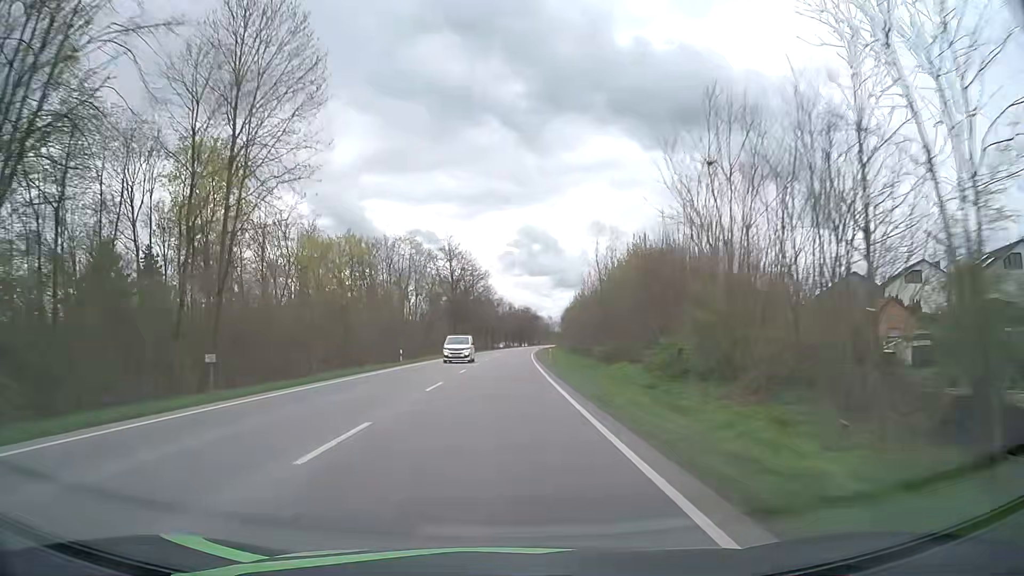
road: primary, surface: asphalt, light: Day
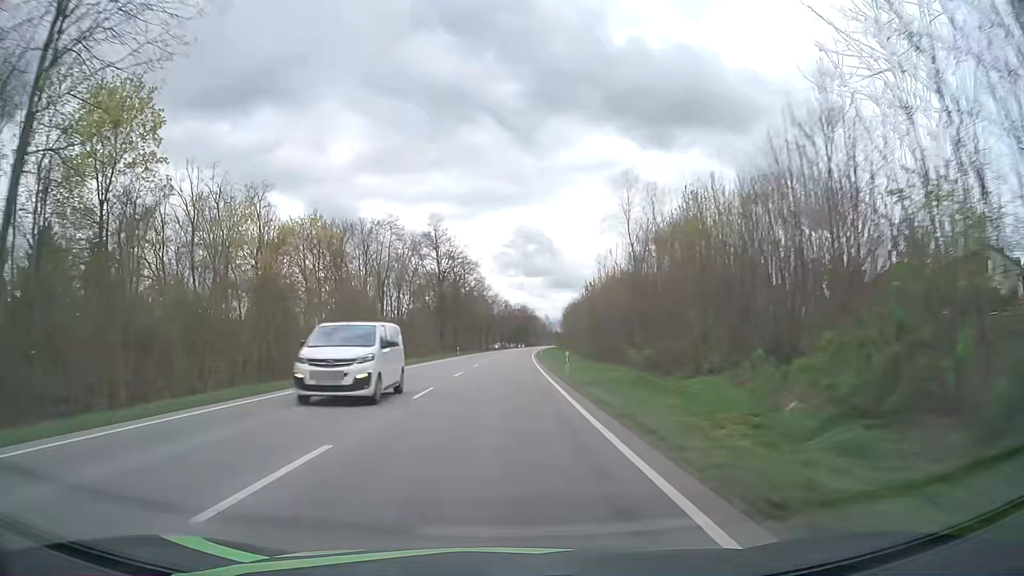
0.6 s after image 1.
(0.0, +14.4) m; 0°
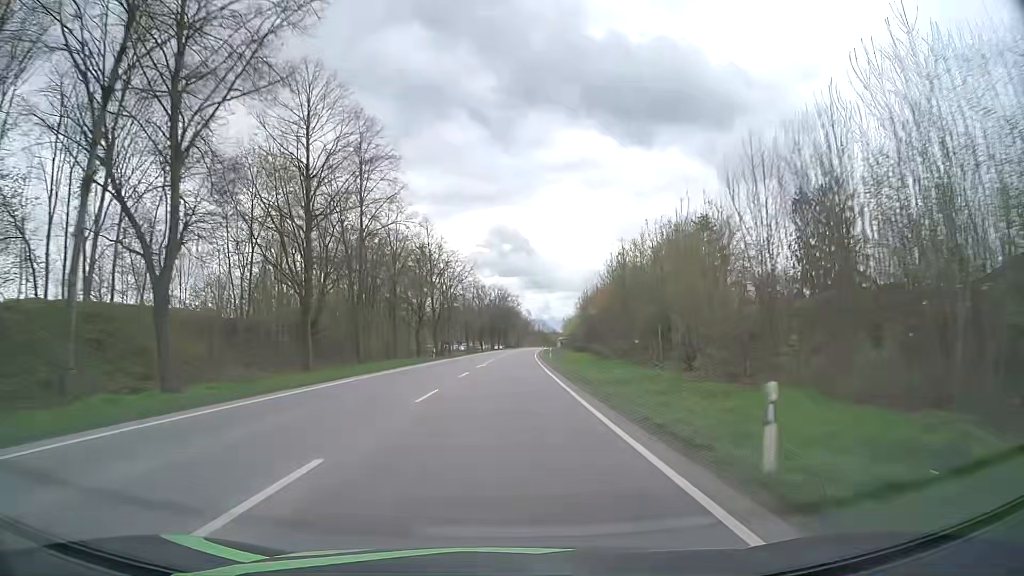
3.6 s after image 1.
(+1.2, +72.1) m; +2°
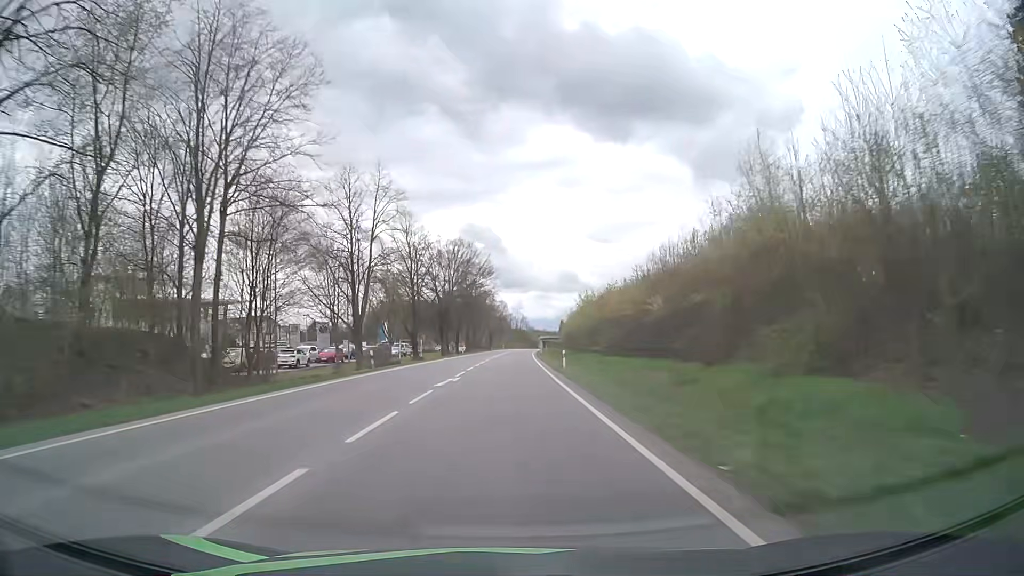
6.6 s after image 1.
(+1.4, +71.9) m; +2°
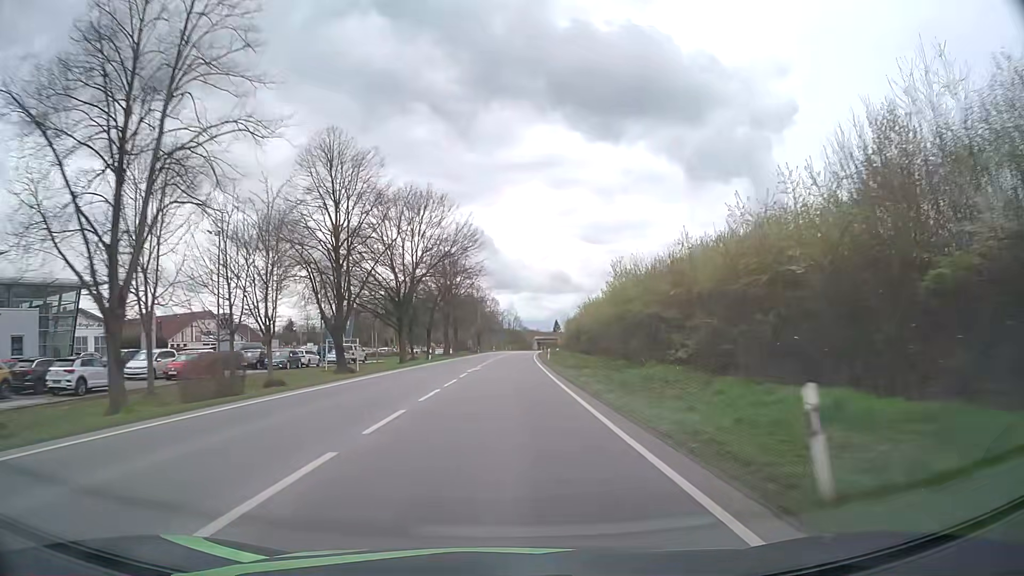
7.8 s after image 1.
(+0.1, +28.8) m; +1°
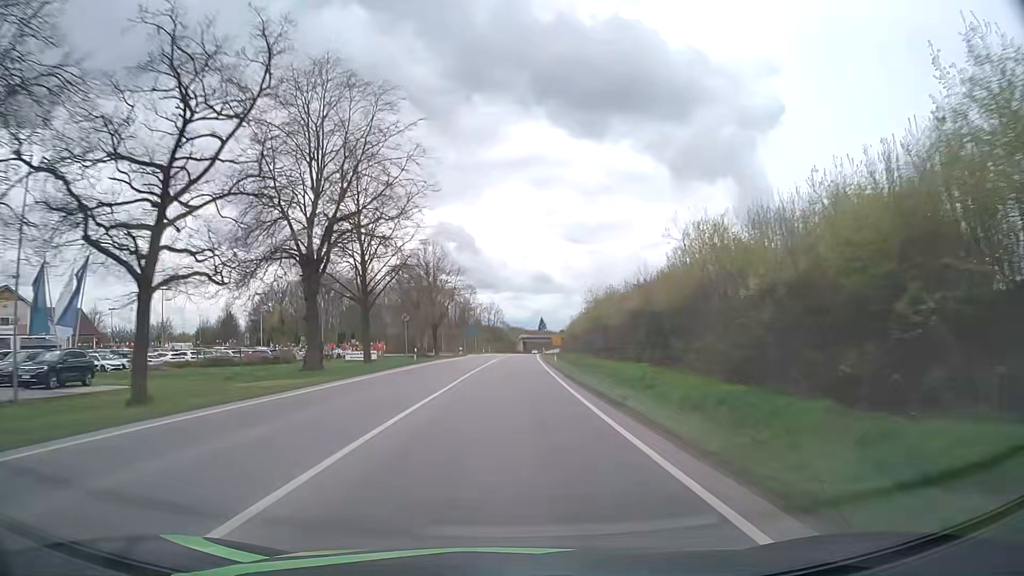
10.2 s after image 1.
(+0.7, +57.5) m; +2°
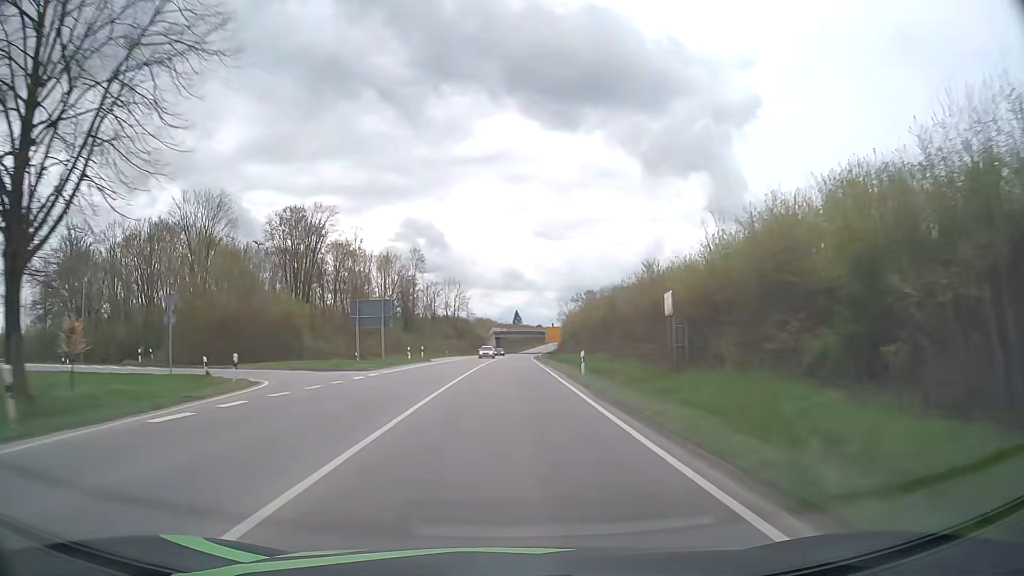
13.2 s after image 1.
(+1.5, +71.8) m; +2°
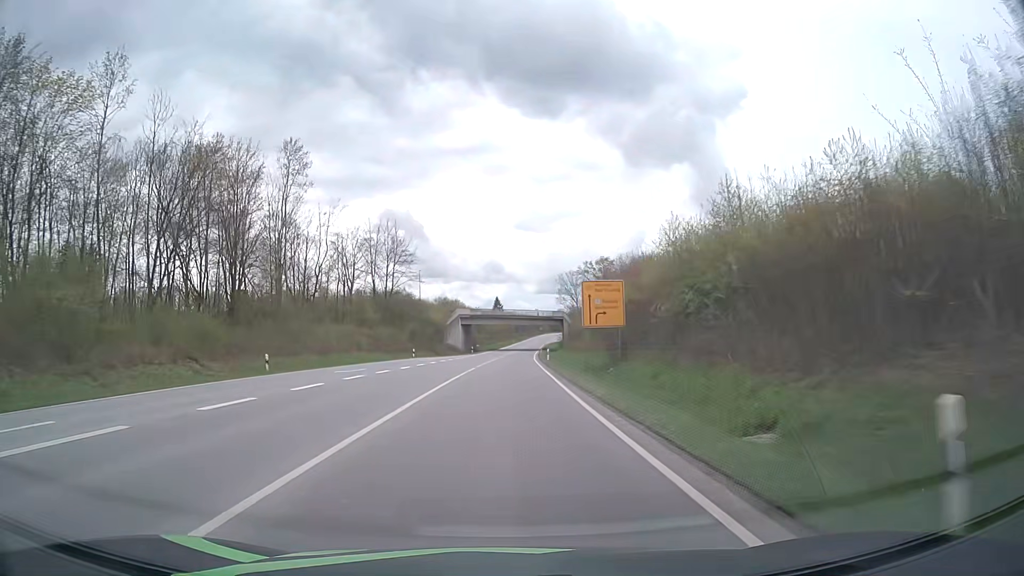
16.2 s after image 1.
(+1.2, +71.7) m; +2°
(0, +10) (0, +20) (0, +30) (0, +40) (+1, +50) (+1, +60) (+1, +70) (+2, +80) (+2, +90) (+3, +100) m
